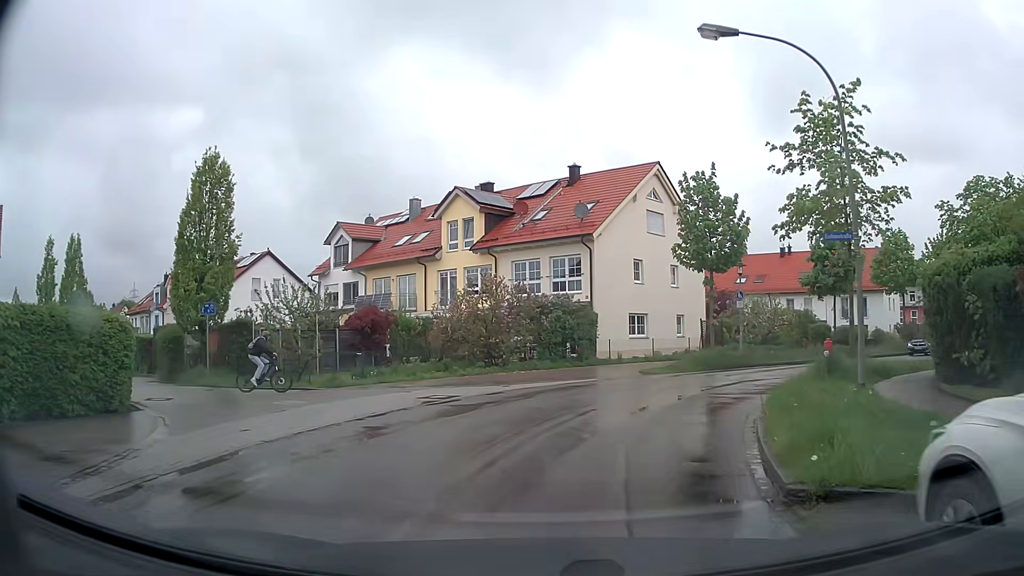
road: residential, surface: asphalt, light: Day
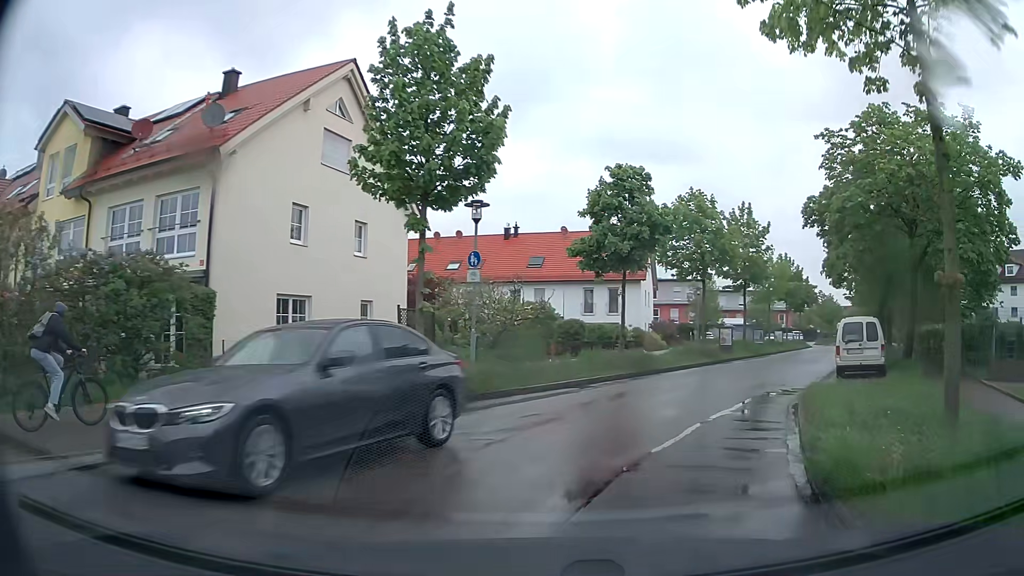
(+2.6, +14.3) m; +26°
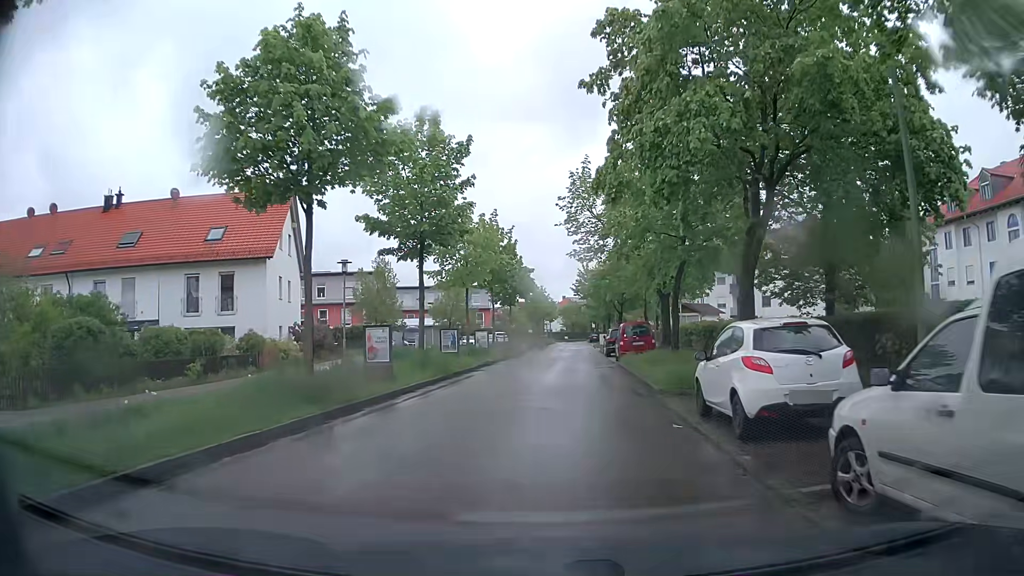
(+5.4, +18.9) m; +26°
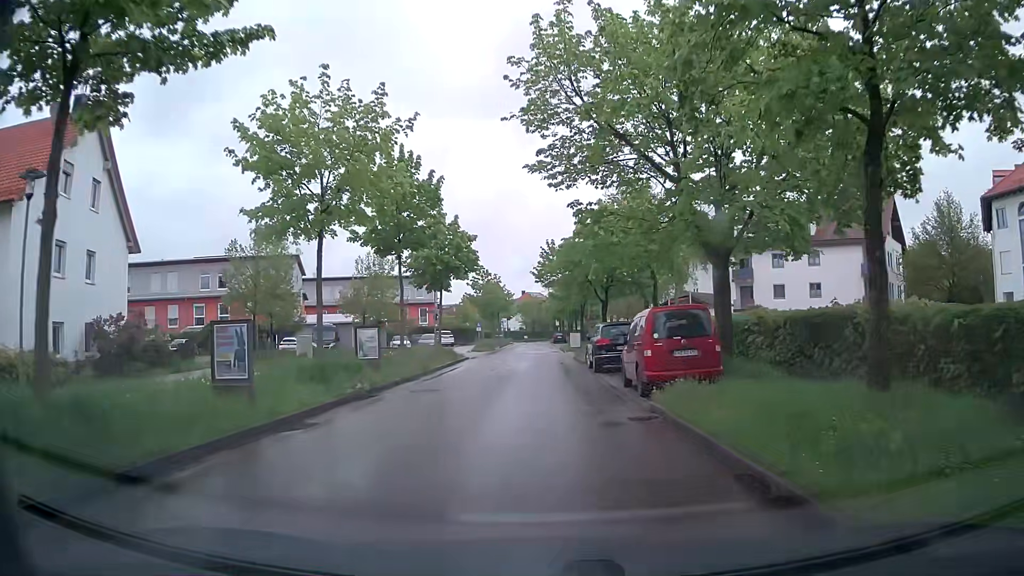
(+0.4, +17.2) m; +3°
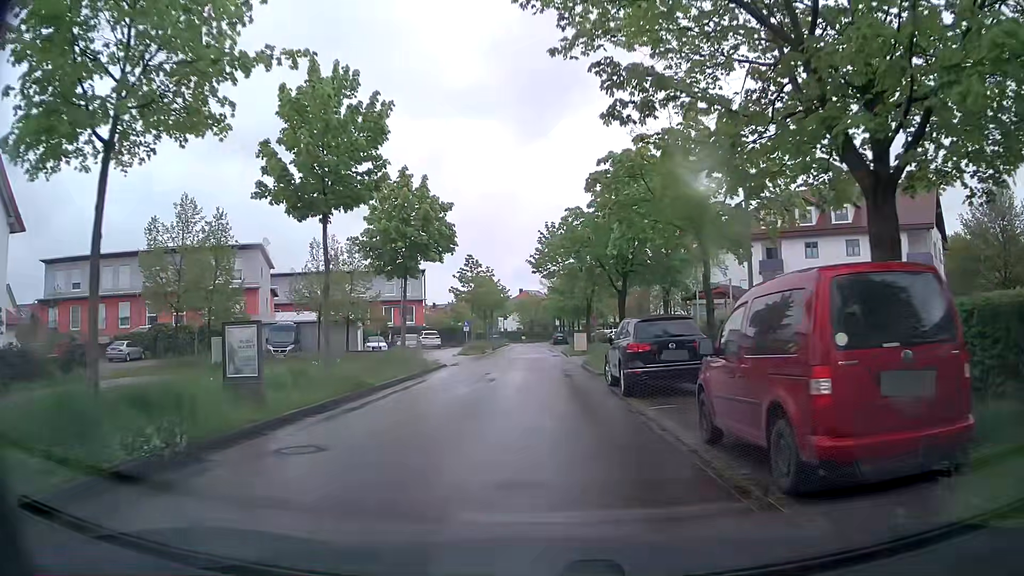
(+0.1, +8.8) m; 0°
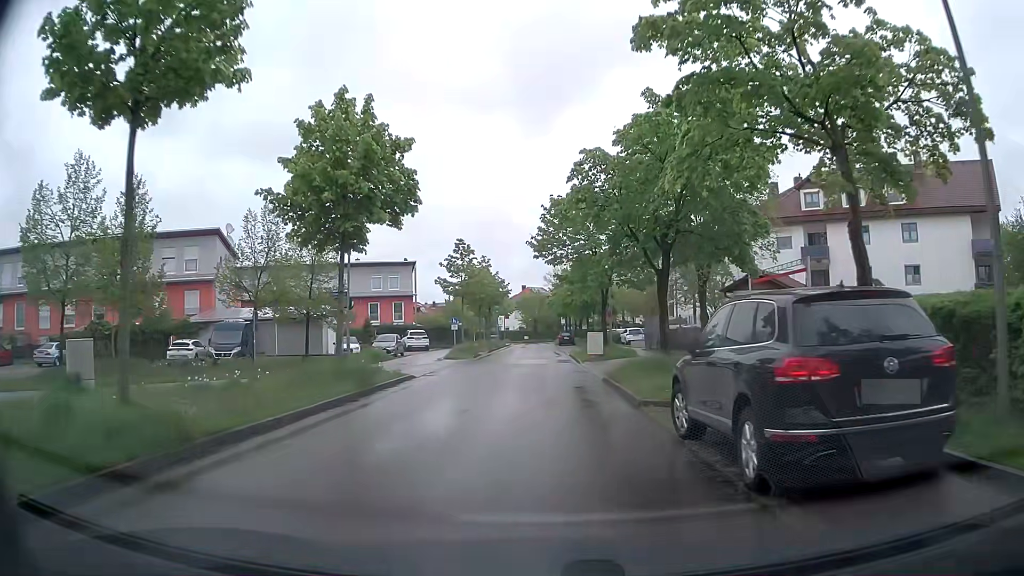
(+0.1, +8.9) m; +1°
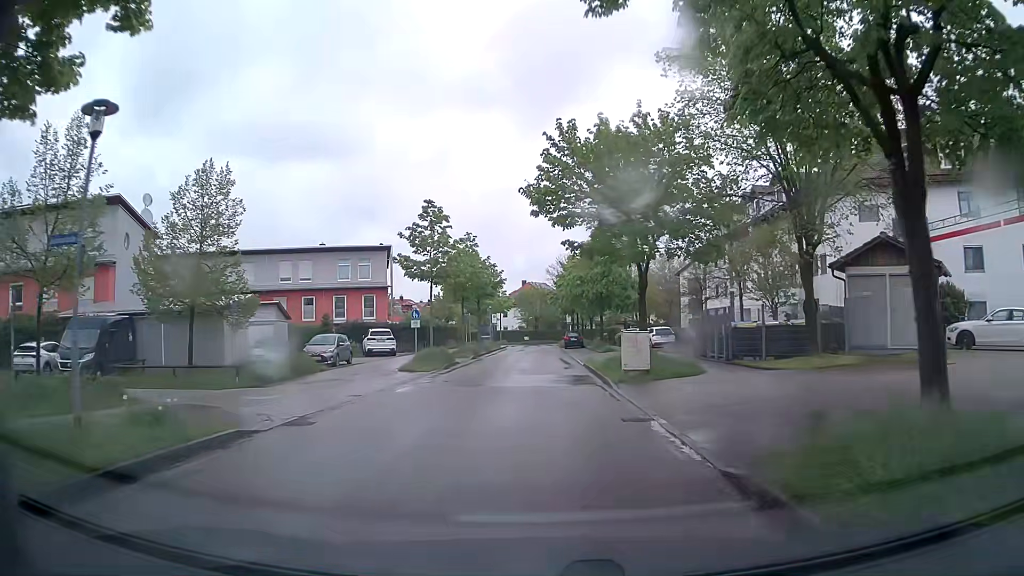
(-0.3, +13.5) m; -2°
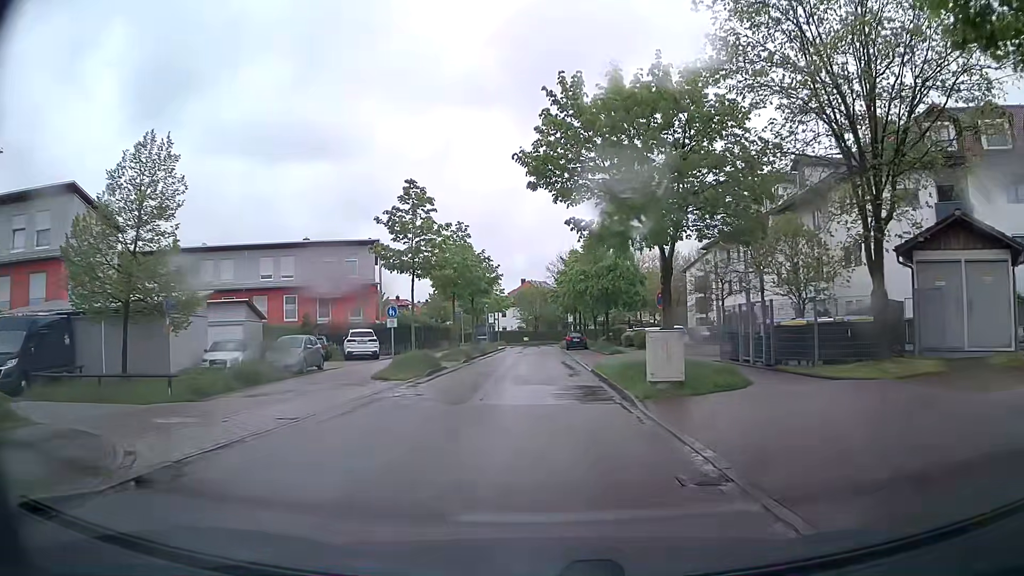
(0.0, +4.5) m; +1°
